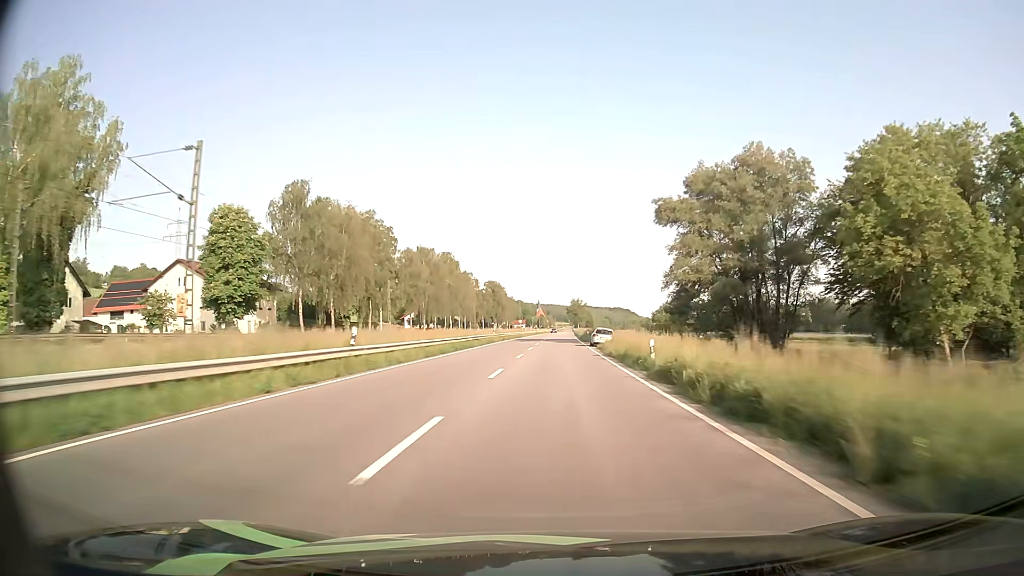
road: primary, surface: asphalt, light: Day
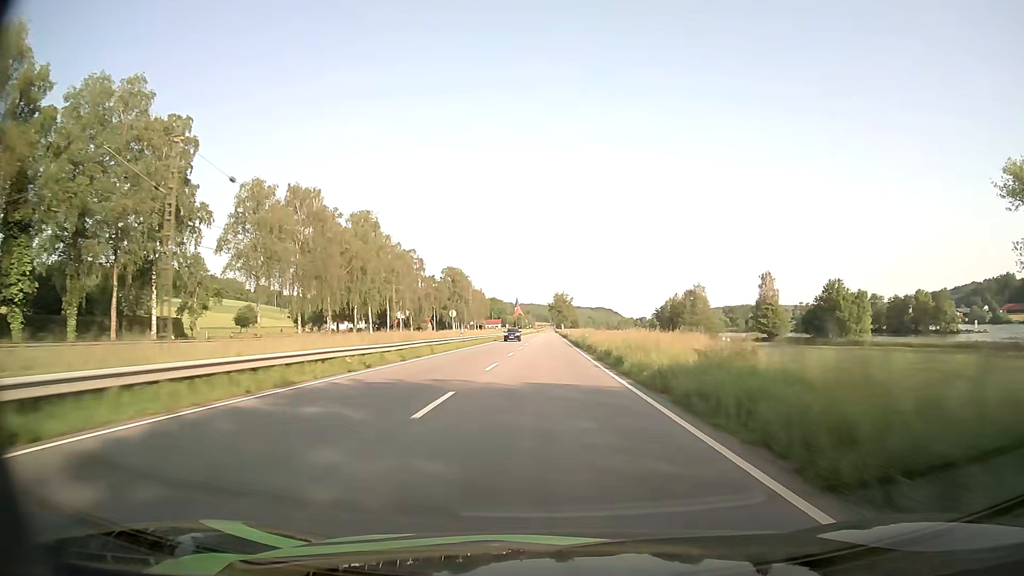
(+1.2, +68.3) m; +2°
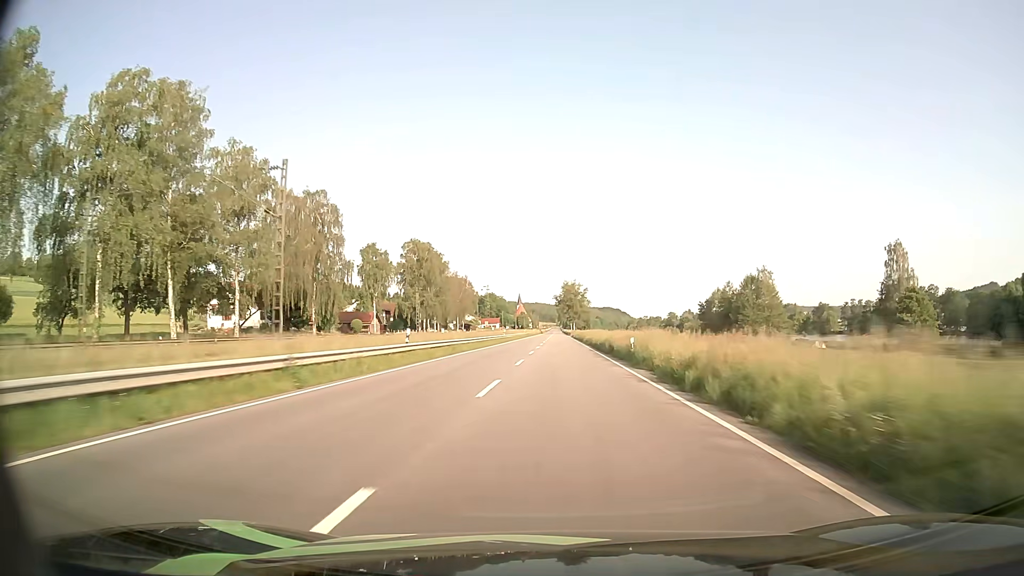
(-0.8, +69.2) m; -1°
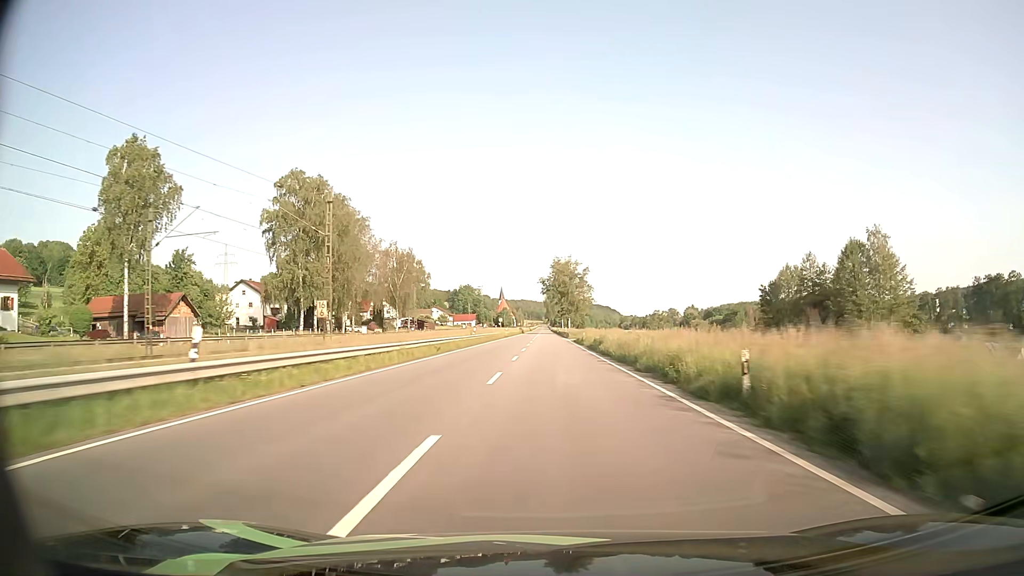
(+0.7, +69.7) m; +1°
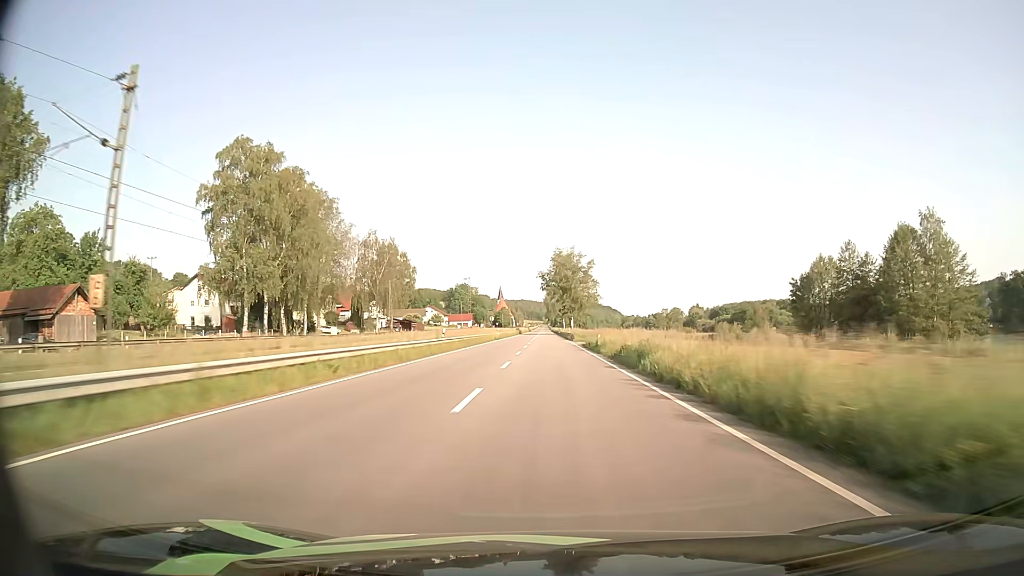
(0.0, +17.4) m; 0°
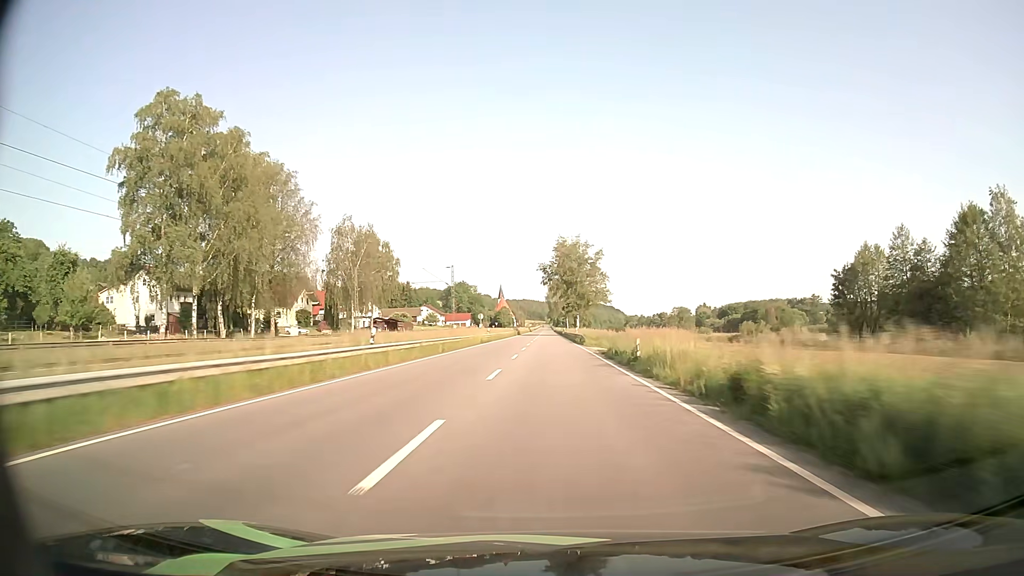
(0.0, +17.4) m; 0°
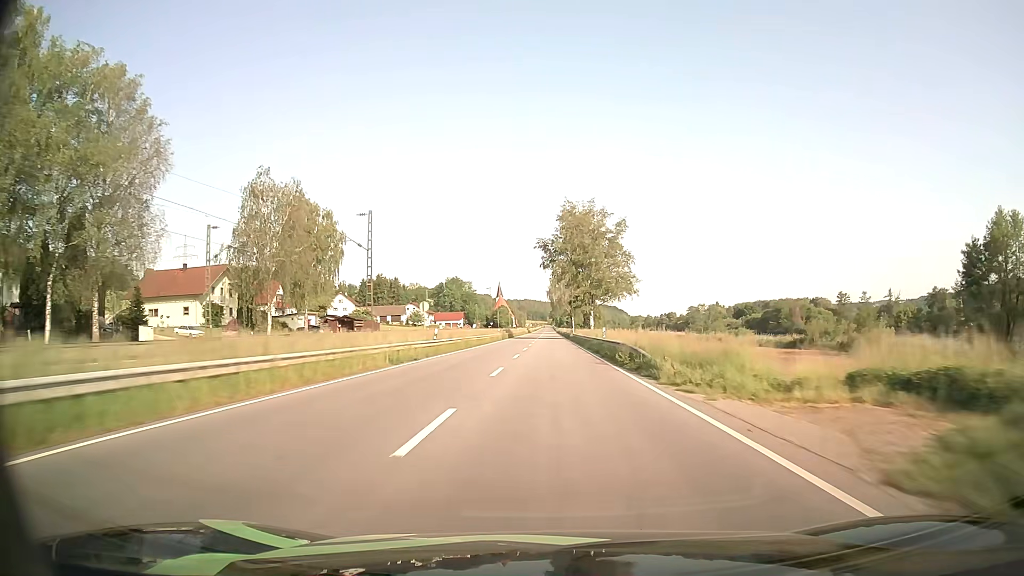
(-0.1, +34.8) m; 0°
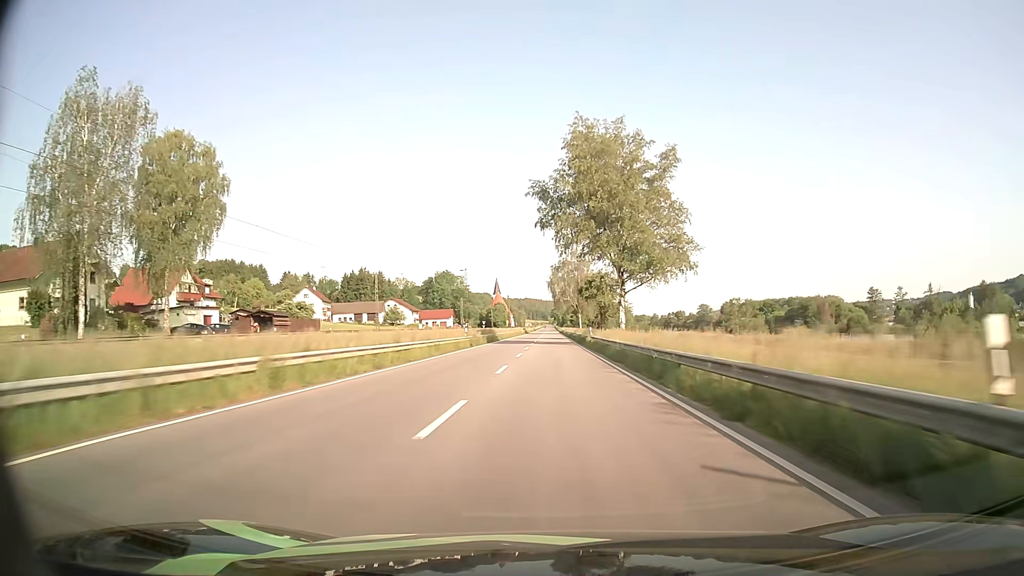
(0.0, +35.0) m; 0°
(0, +10) (0, +20) (0, +30) (0, +40) (0, +50) (0, +60) (0, +70) (0, +80) (0, +90) (0, +100) m
